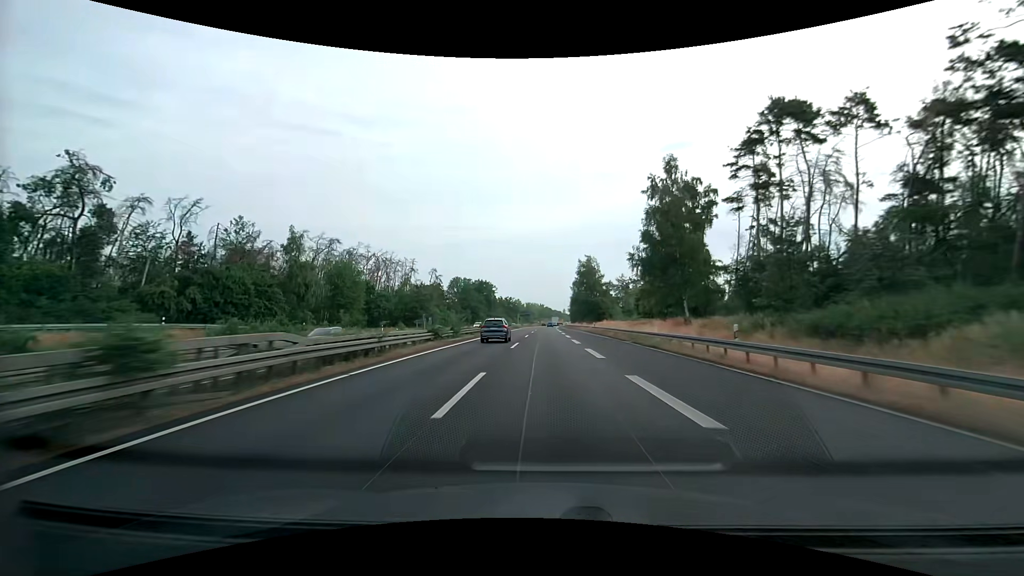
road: trunk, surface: asphalt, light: Day
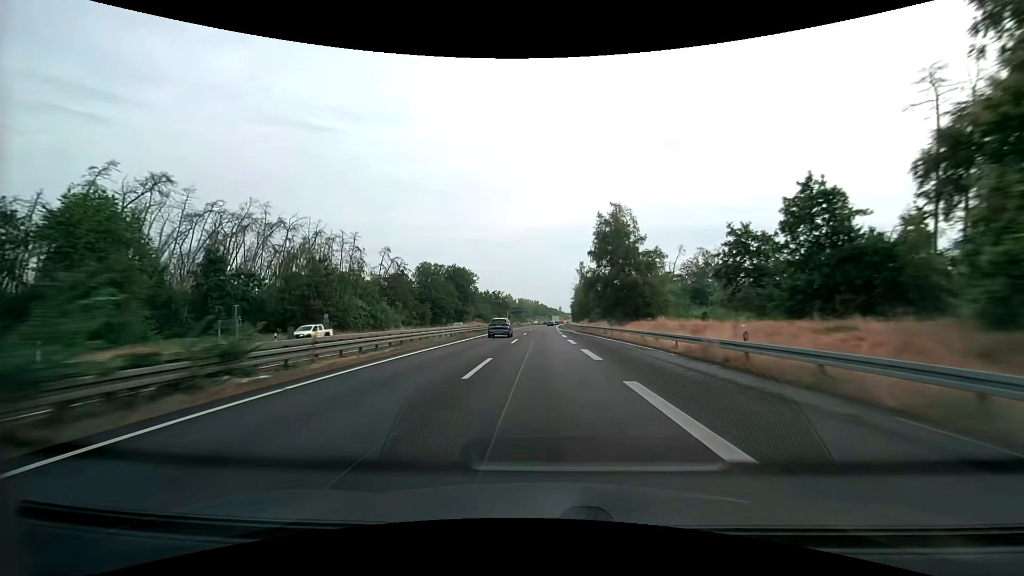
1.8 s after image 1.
(+0.4, +49.6) m; +1°
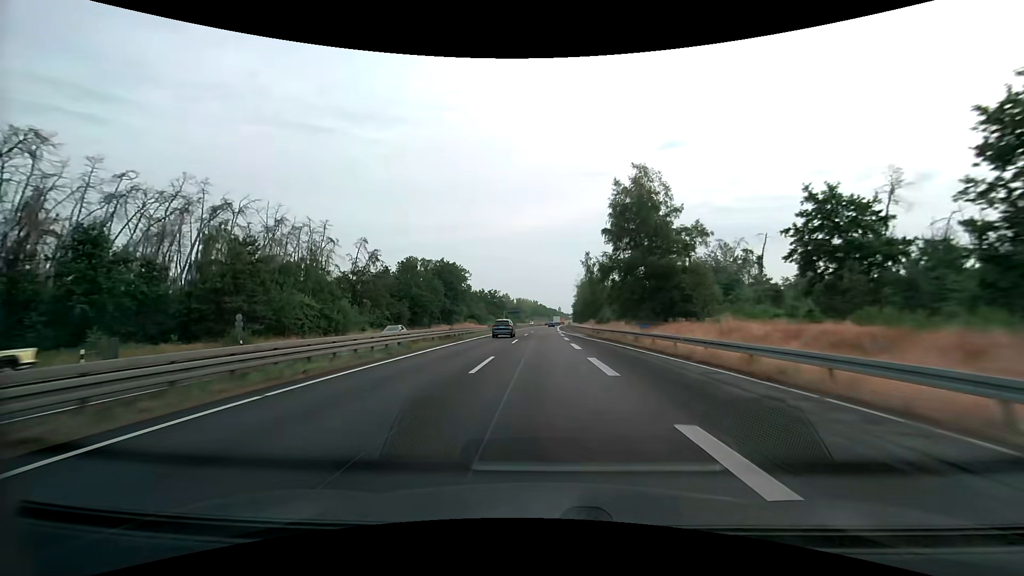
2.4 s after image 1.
(0.0, +16.5) m; 0°
